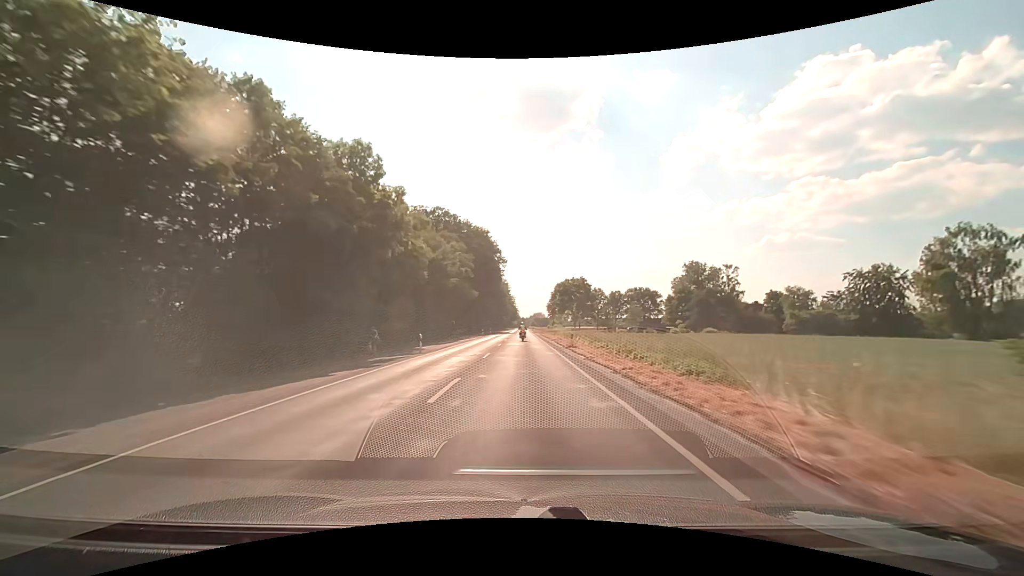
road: secondary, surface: asphalt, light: Day
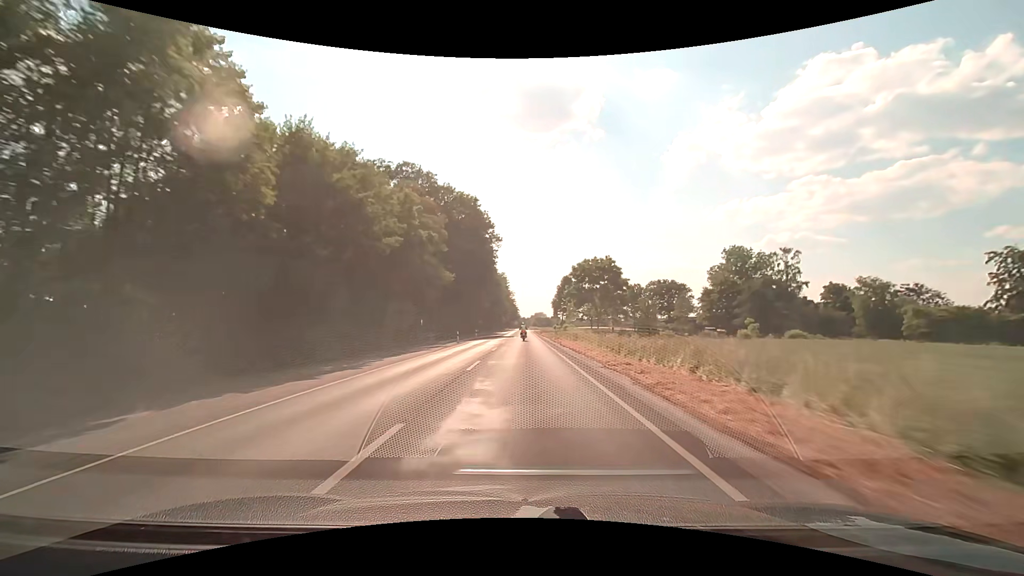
(-0.1, +30.1) m; 0°
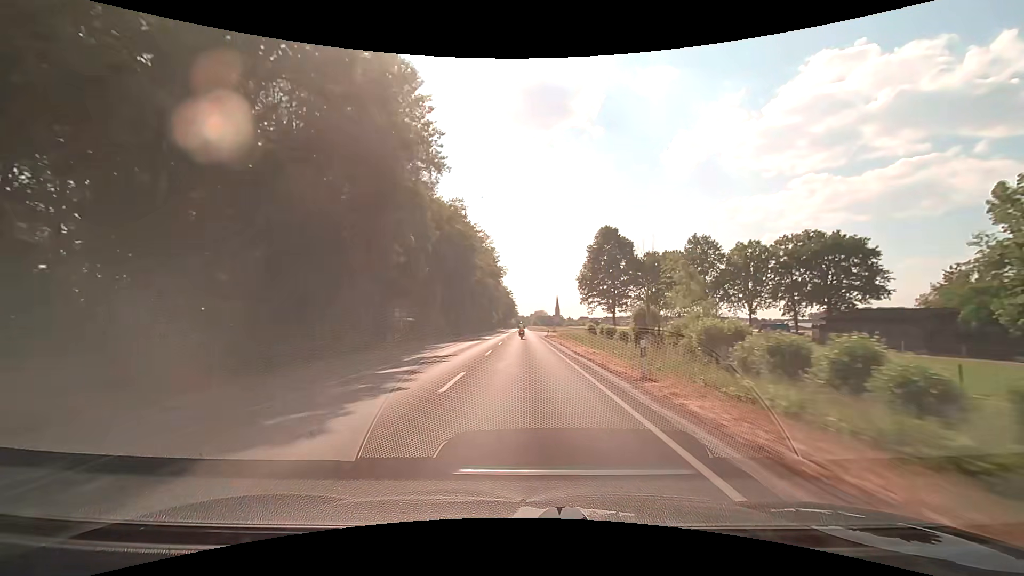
(0.0, +77.1) m; 0°
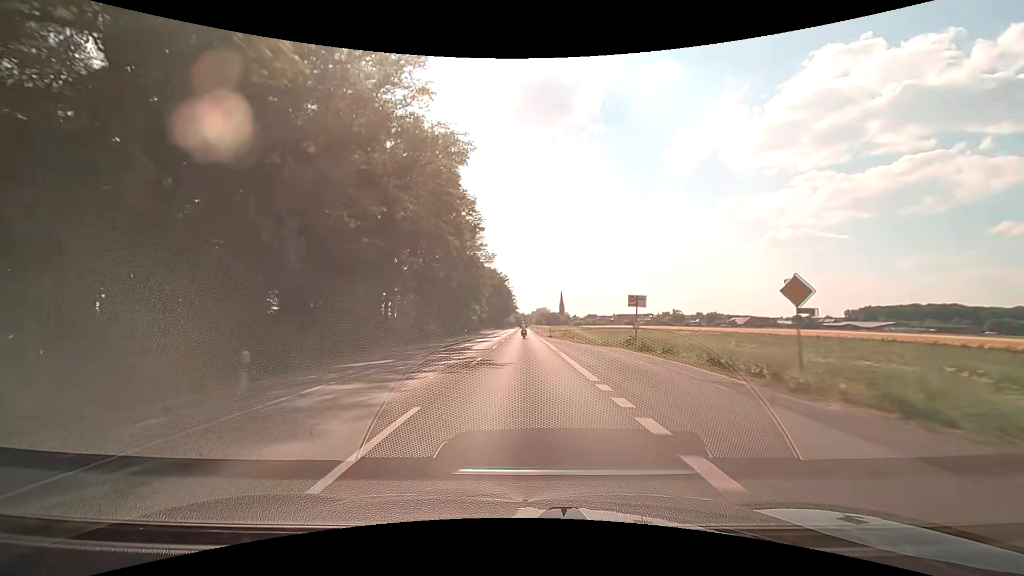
(0.0, +78.2) m; 0°
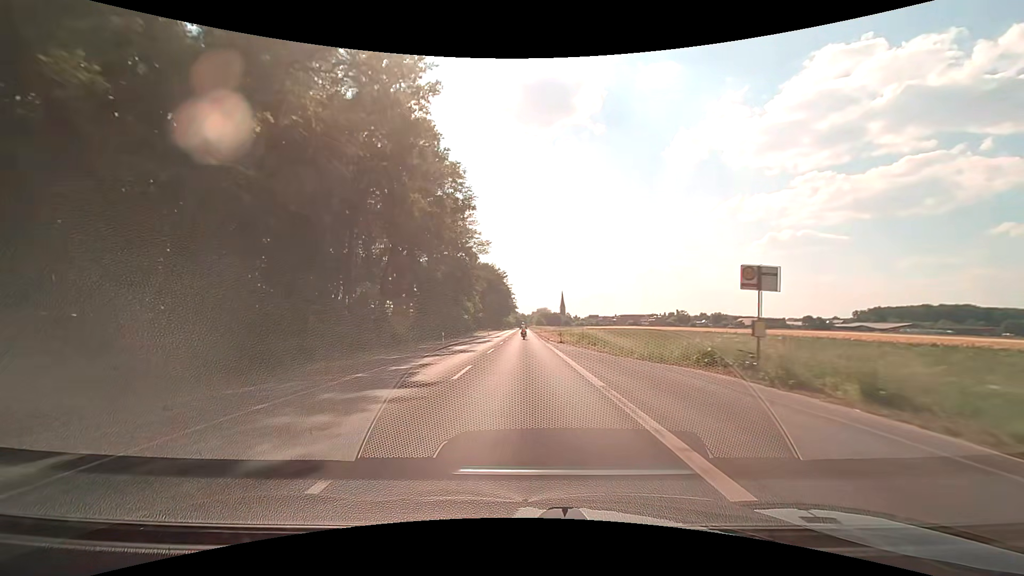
(0.0, +15.7) m; 0°
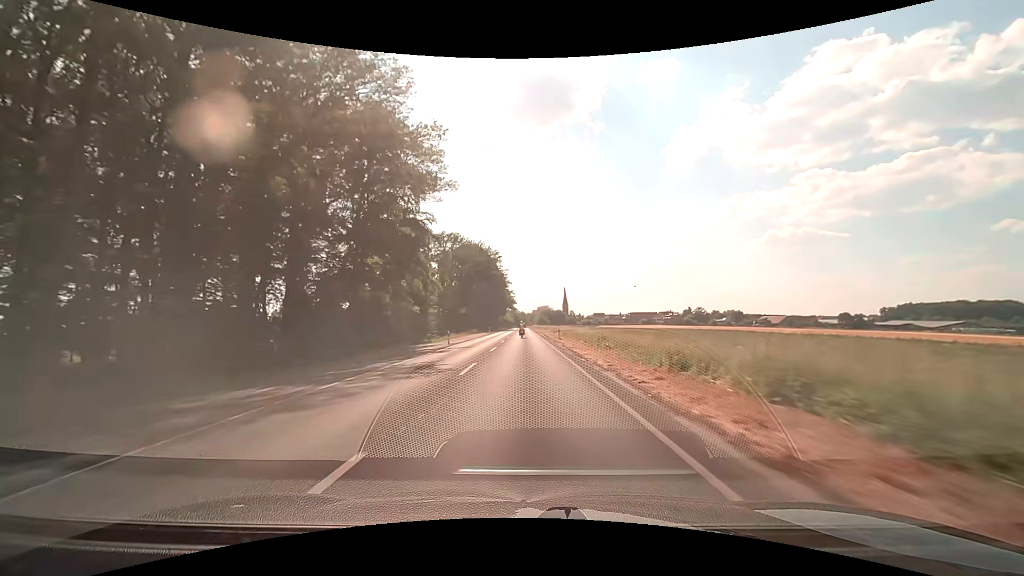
(-0.1, +47.3) m; 0°
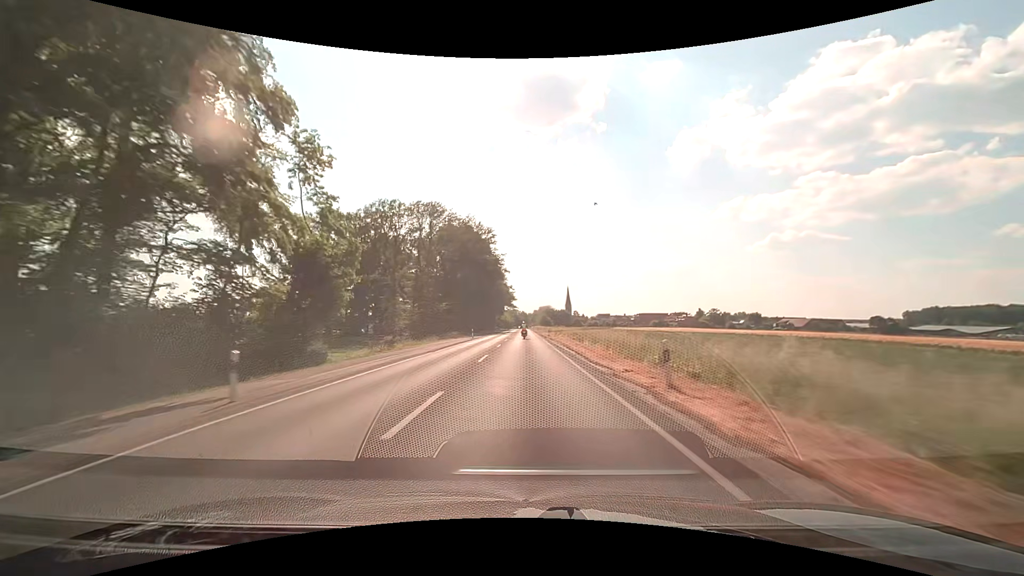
(0.0, +31.6) m; 0°
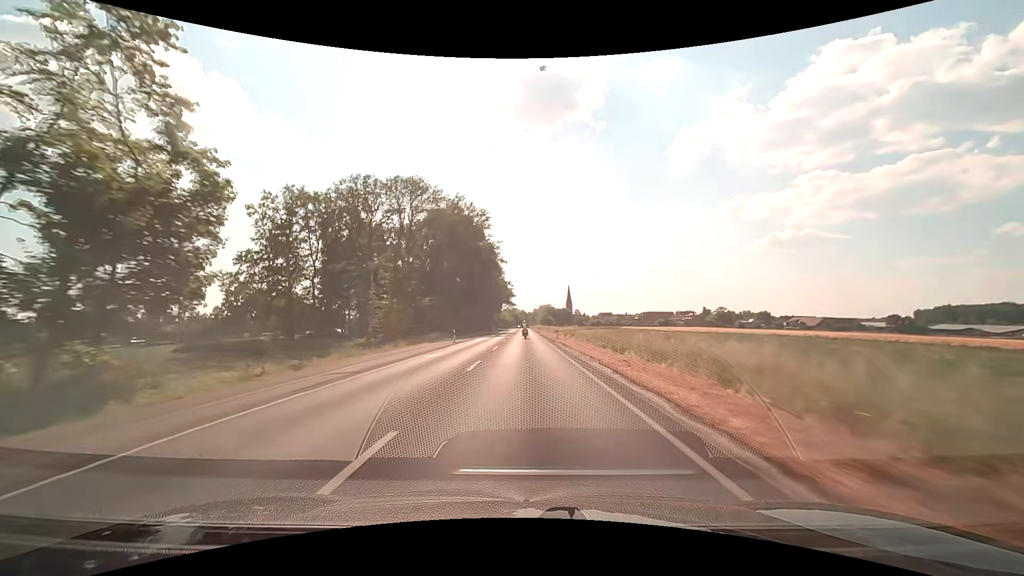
(+0.1, +15.8) m; 0°
(0, +10) (0, +20) (0, +30) (0, +40) (0, +50) (0, +60) (0, +70) (0, +80) (0, +90) (0, +100) m
